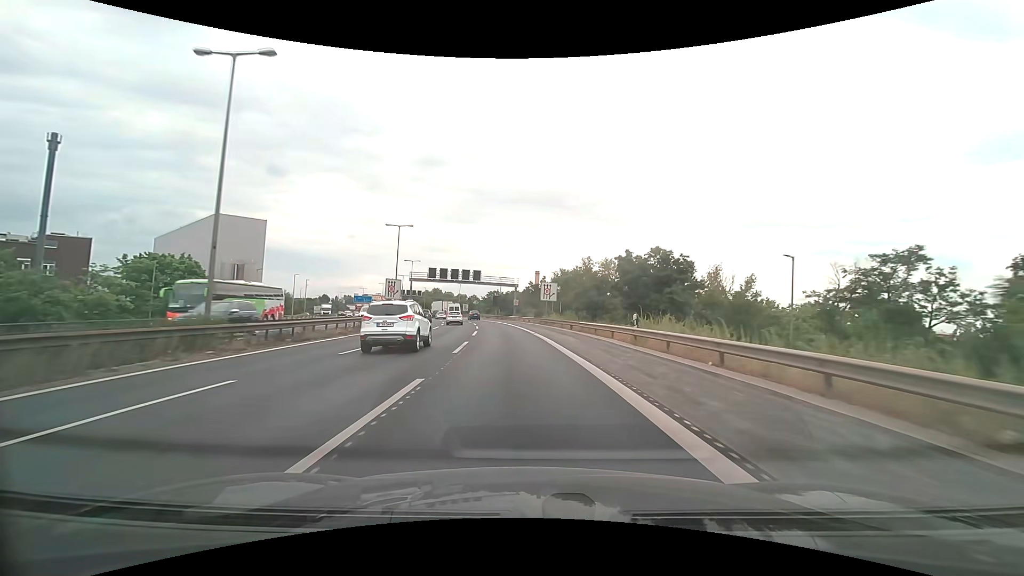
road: motorway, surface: asphalt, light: Day
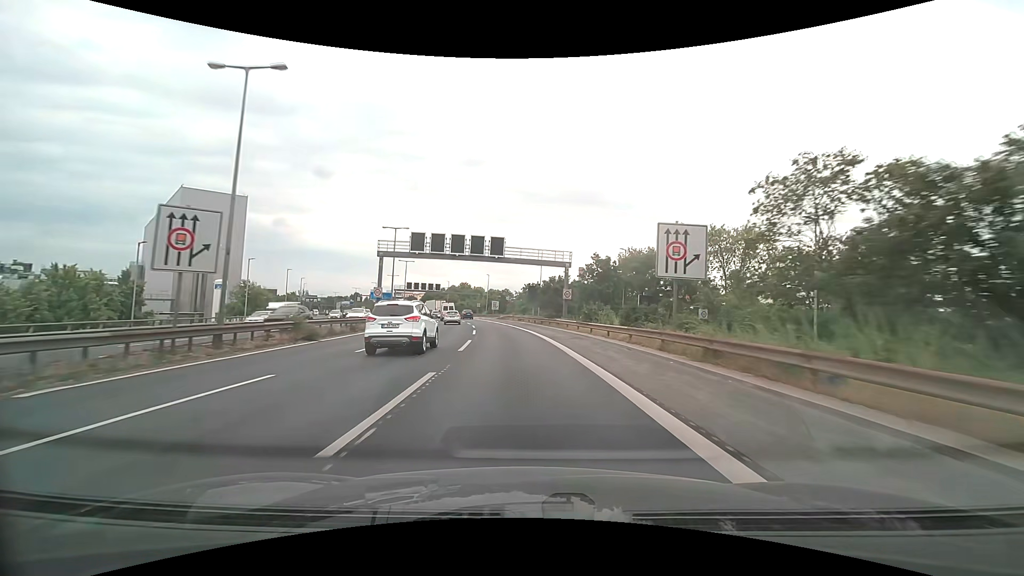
(-1.2, +35.5) m; -4°
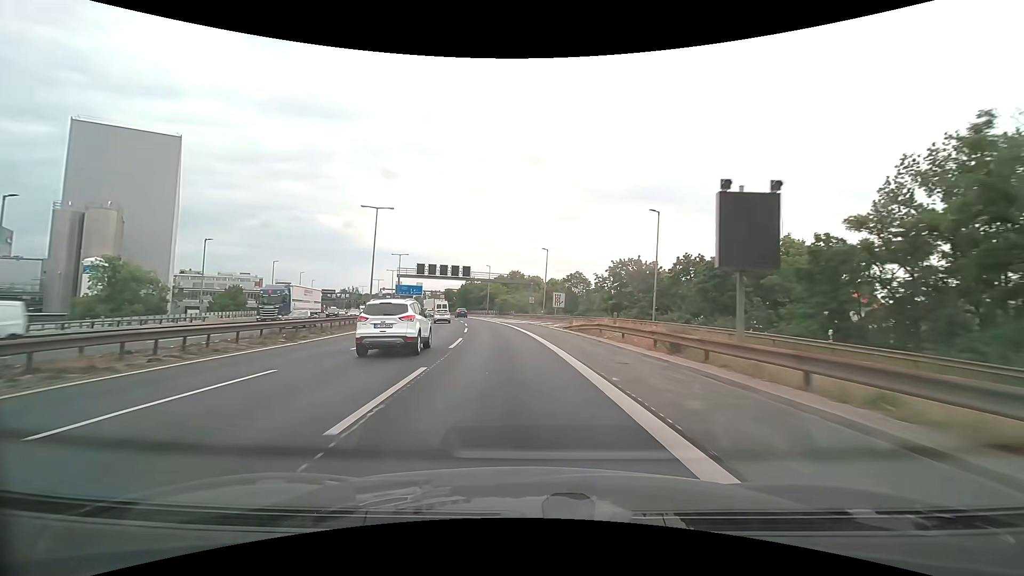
(-2.8, +47.9) m; -7°
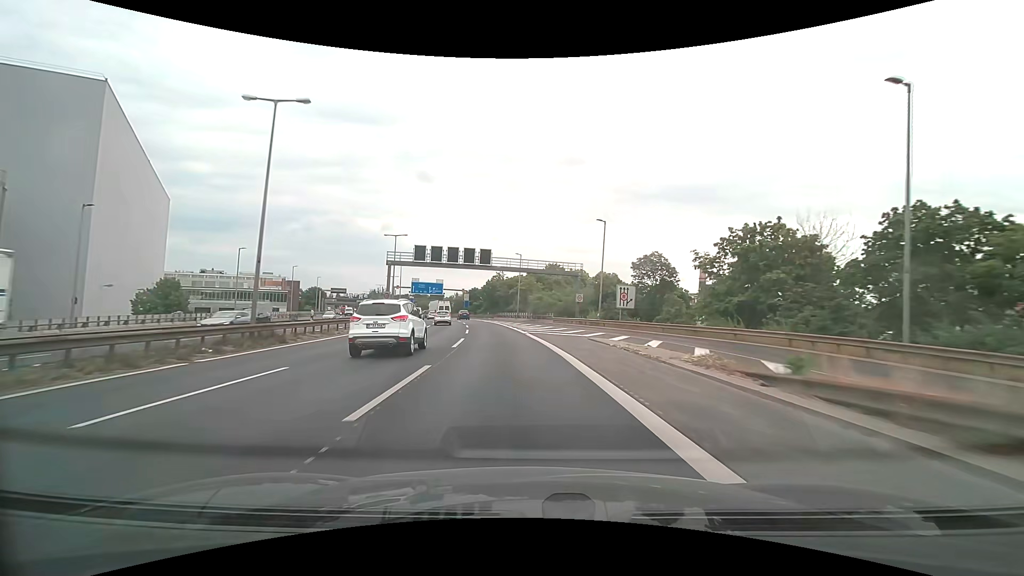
(-0.9, +24.0) m; -4°
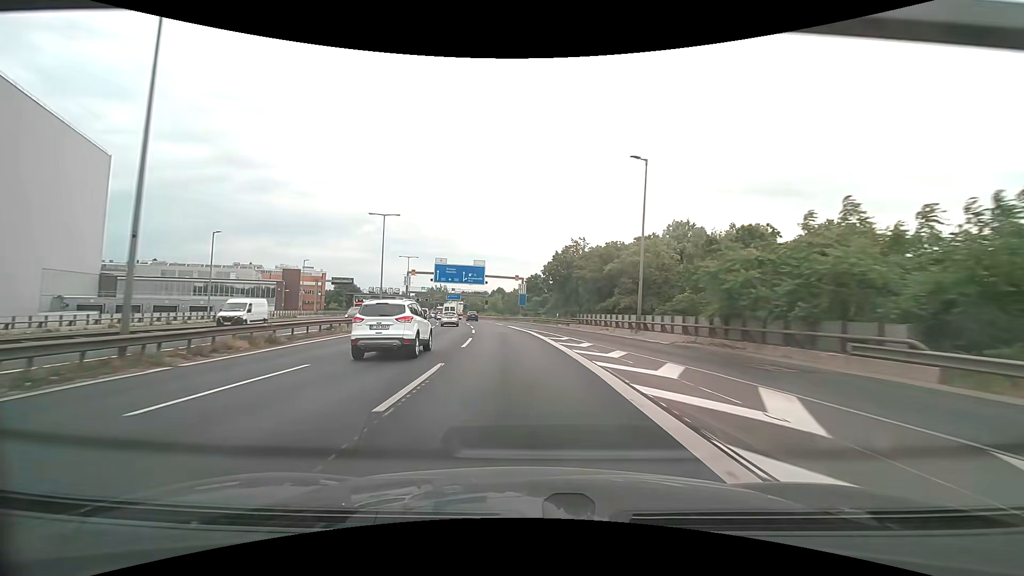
(-3.3, +48.1) m; -8°
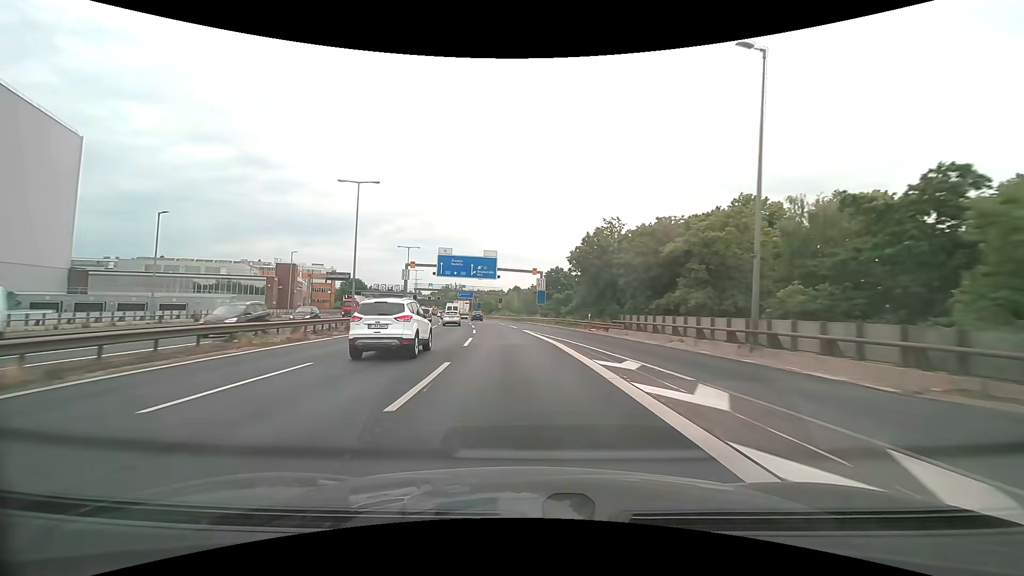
(-0.2, +12.1) m; -2°
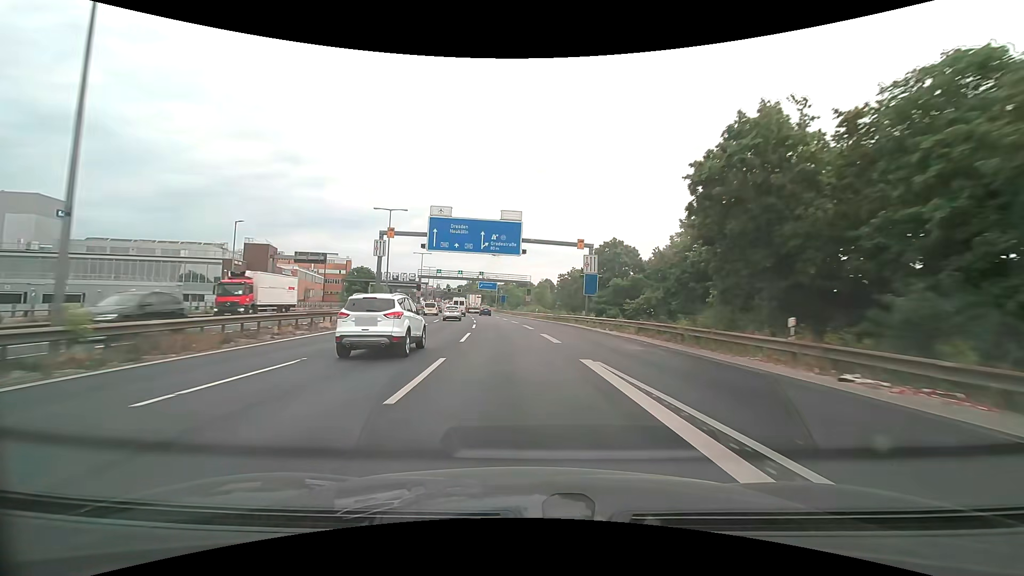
(-0.8, +24.4) m; -4°
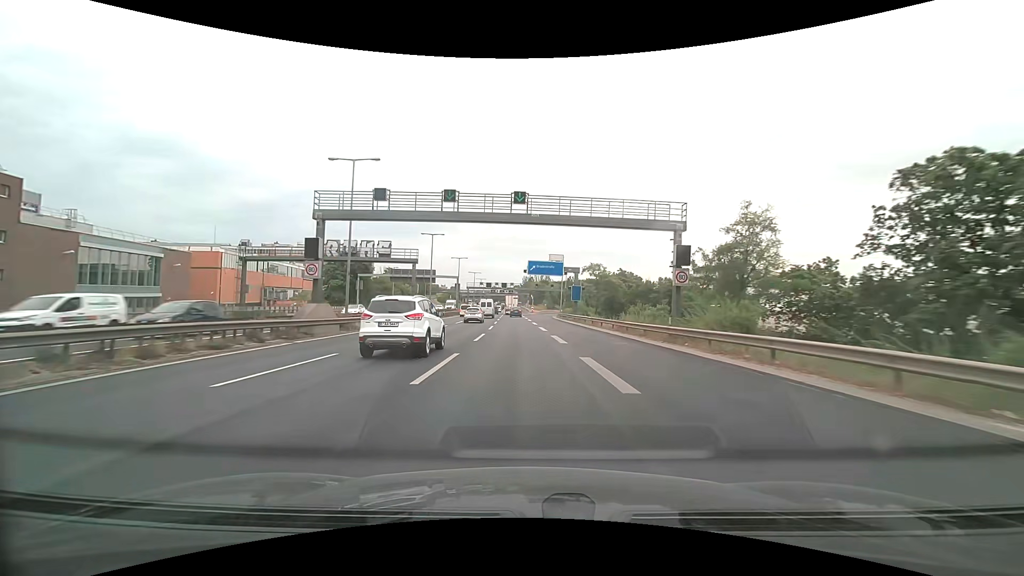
(-3.8, +58.7) m; -7°
